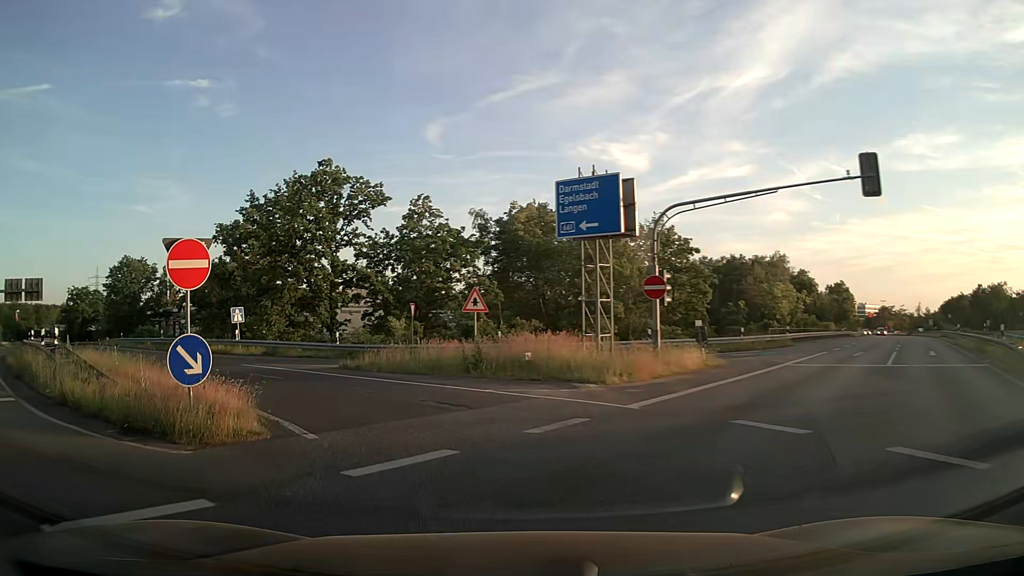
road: motorway_link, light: Day
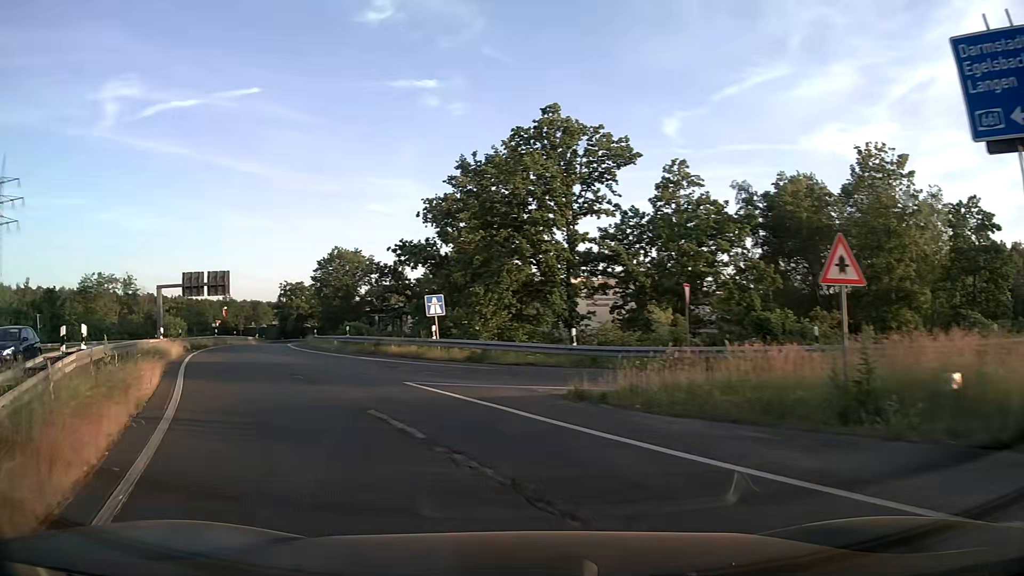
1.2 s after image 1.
(-1.9, +10.6) m; -20°
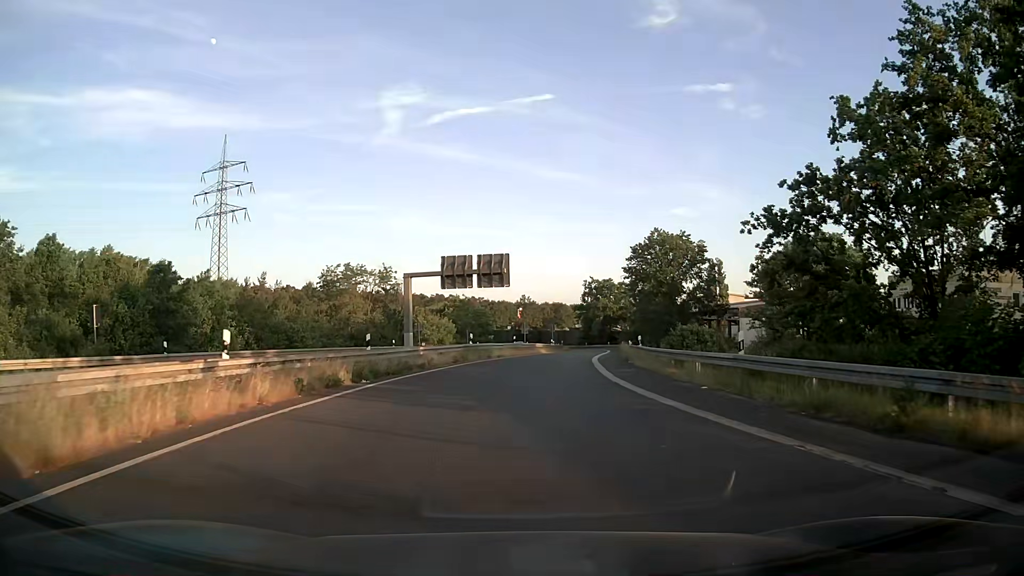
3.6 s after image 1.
(-7.6, +22.4) m; -27°
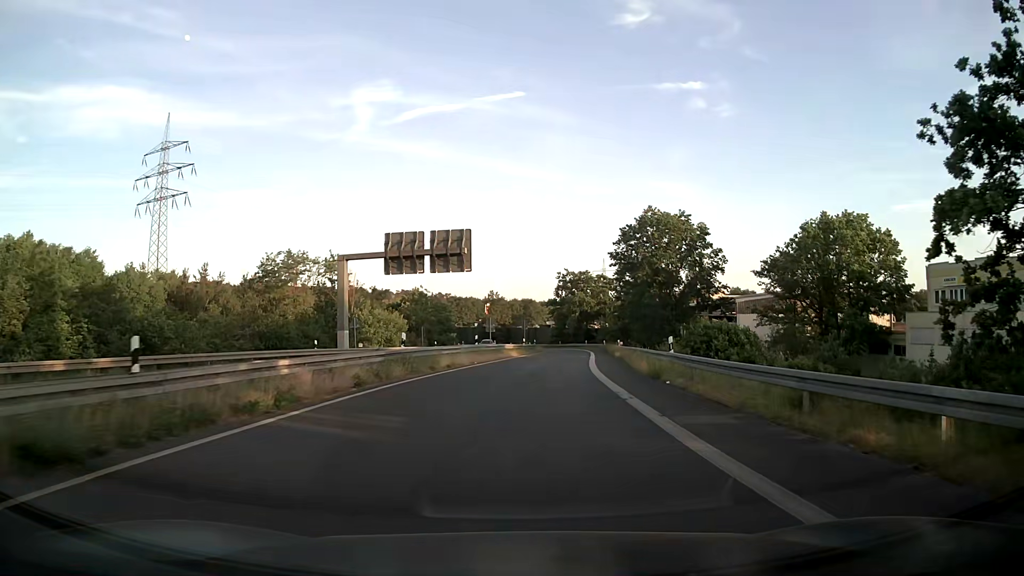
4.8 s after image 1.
(+0.3, +13.8) m; +3°
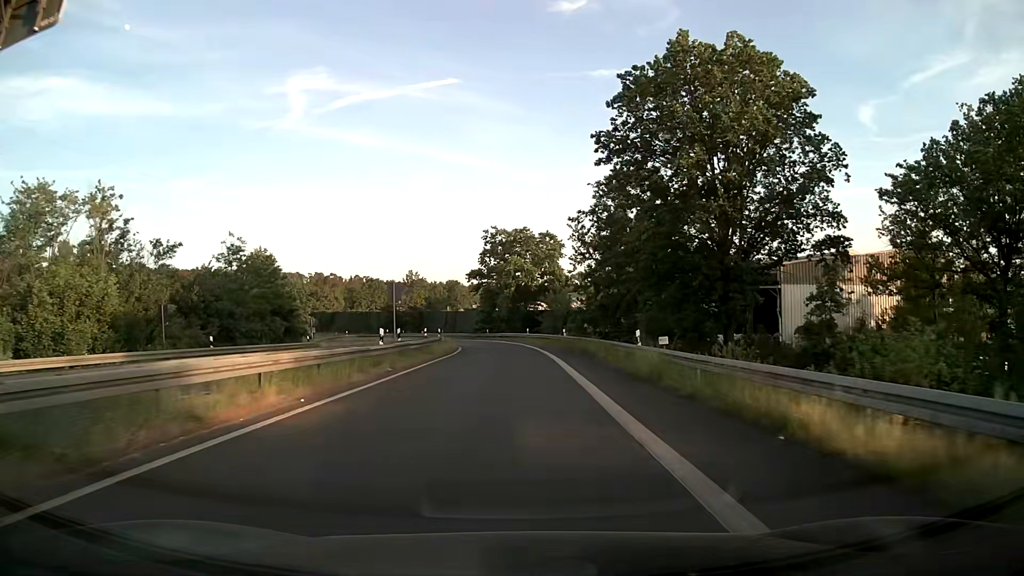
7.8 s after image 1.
(+2.8, +40.0) m; +6°
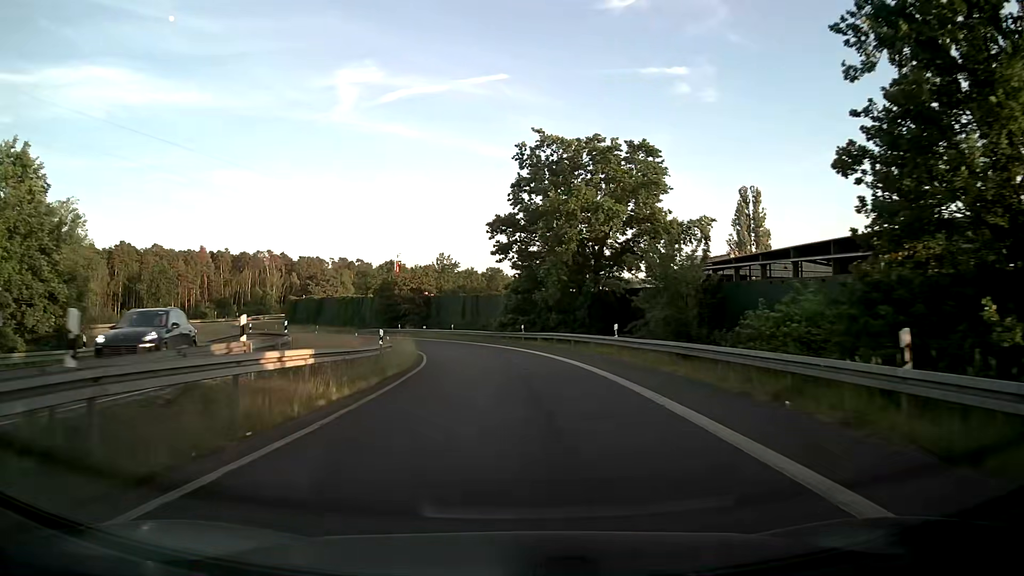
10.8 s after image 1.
(-0.9, +43.3) m; -4°
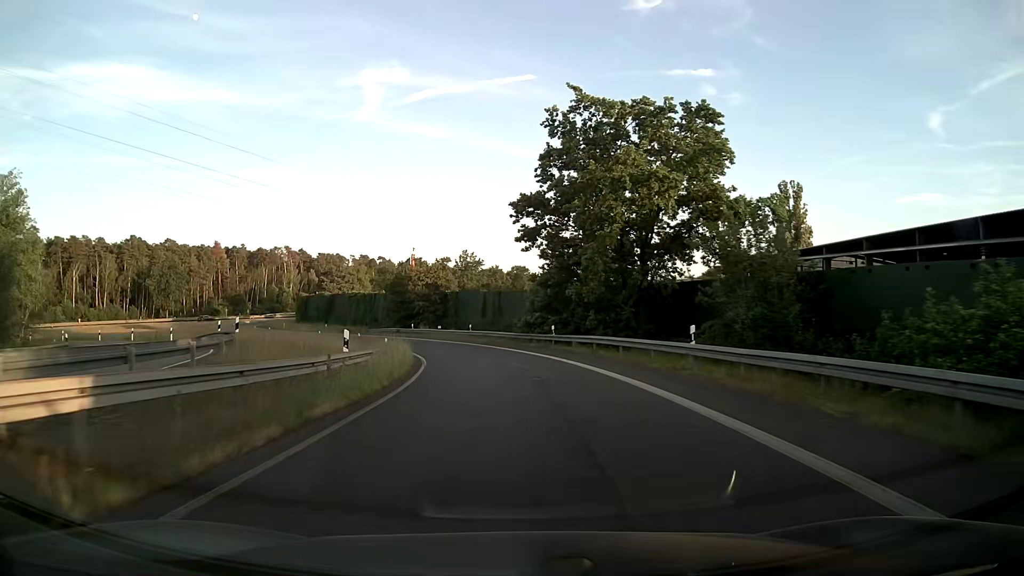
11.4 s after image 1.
(-0.2, +8.8) m; -2°
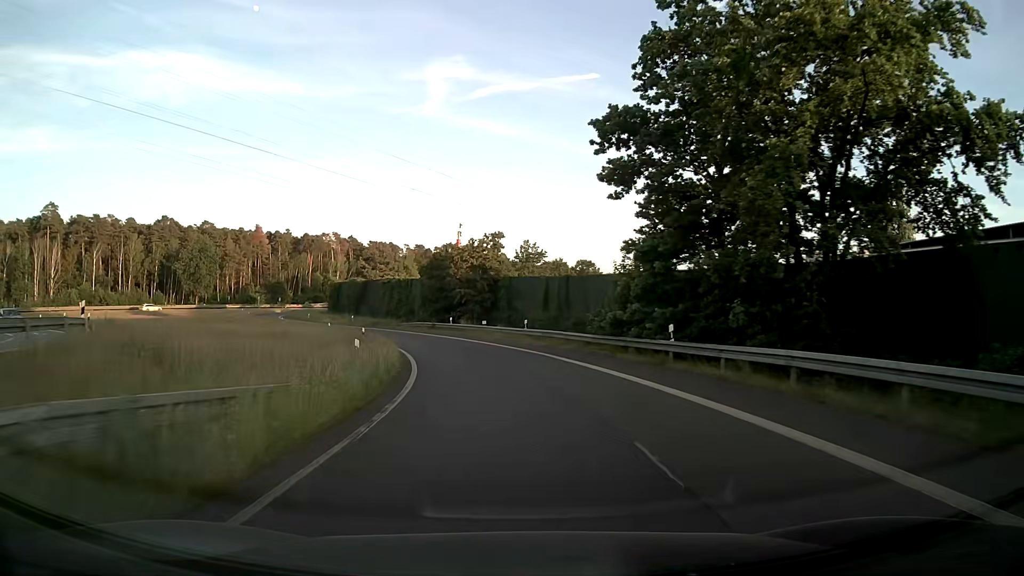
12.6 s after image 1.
(-0.7, +17.7) m; -5°
(0, +10) (-1, +20) (-3, +30) (-6, +39) (-9, +49) (-13, +58) (-18, +67) (-23, +75) (-29, +84) (-34, +92) m
